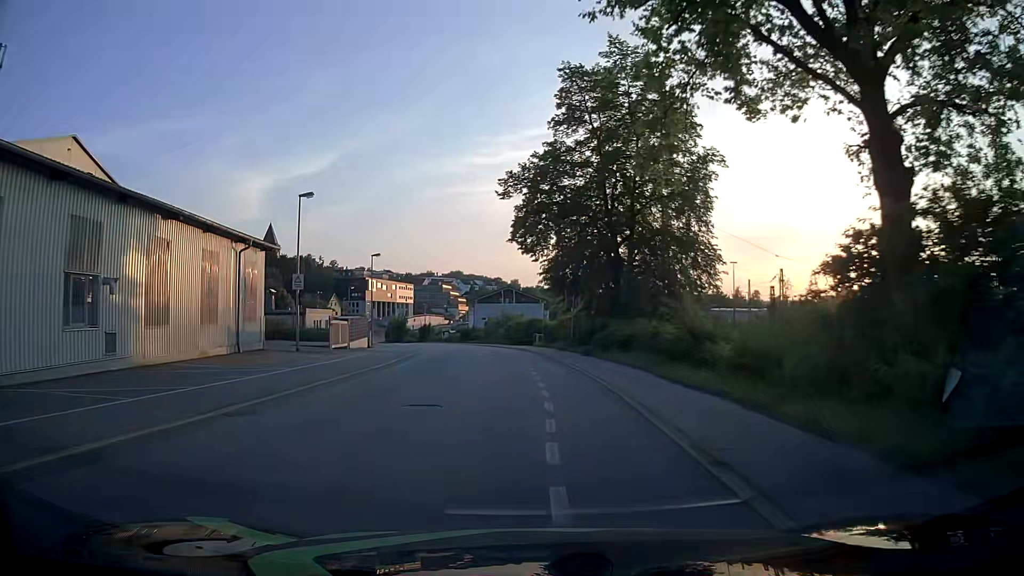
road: residential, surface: asphalt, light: Day
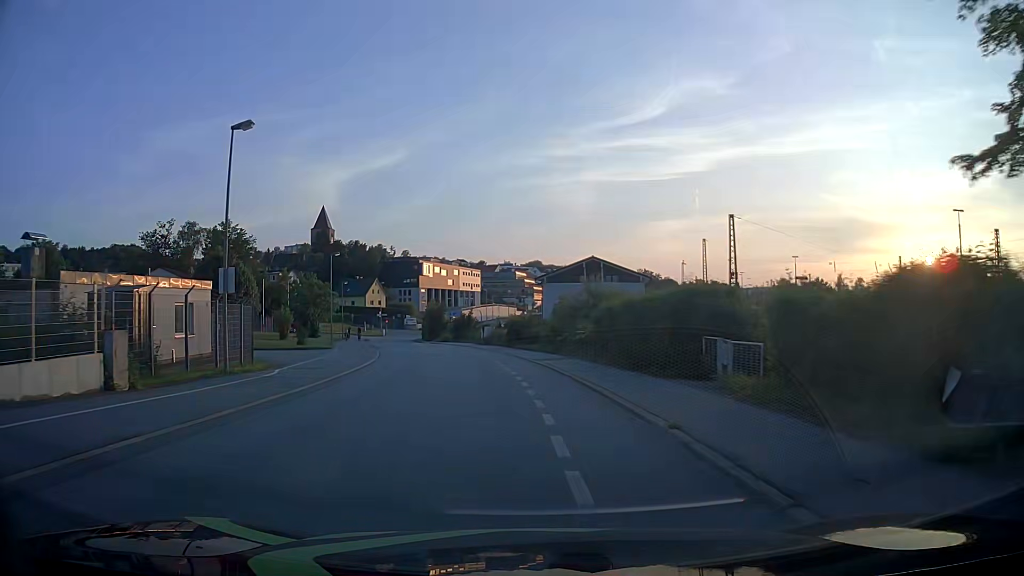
(-1.8, +38.5) m; -7°
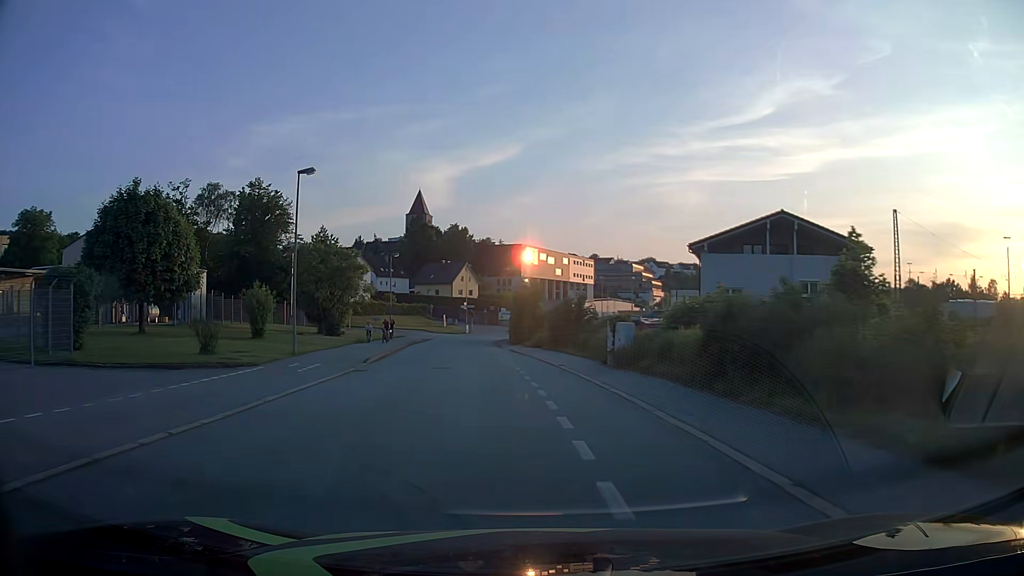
(-2.5, +30.8) m; -9°
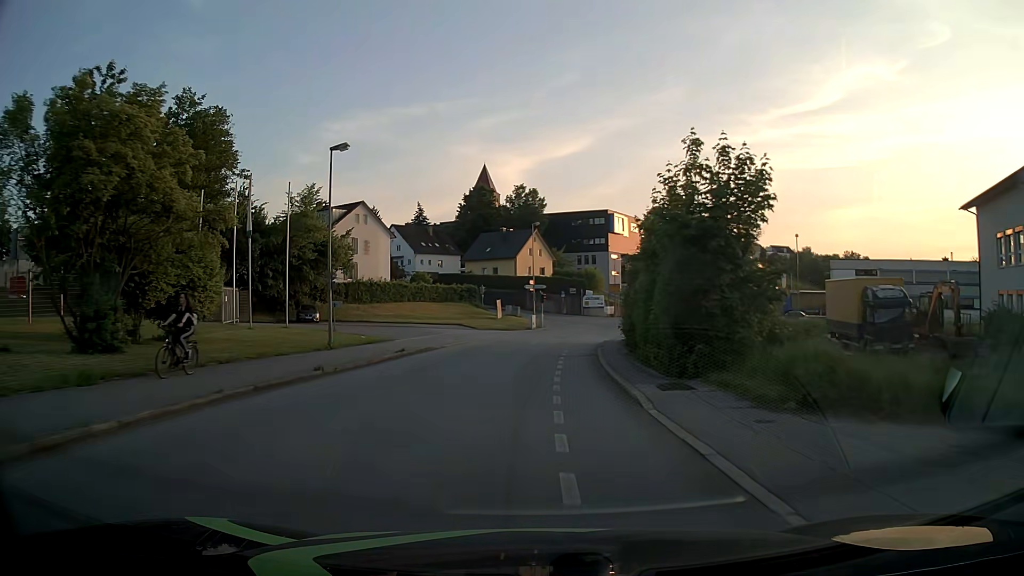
(-2.6, +38.2) m; -6°
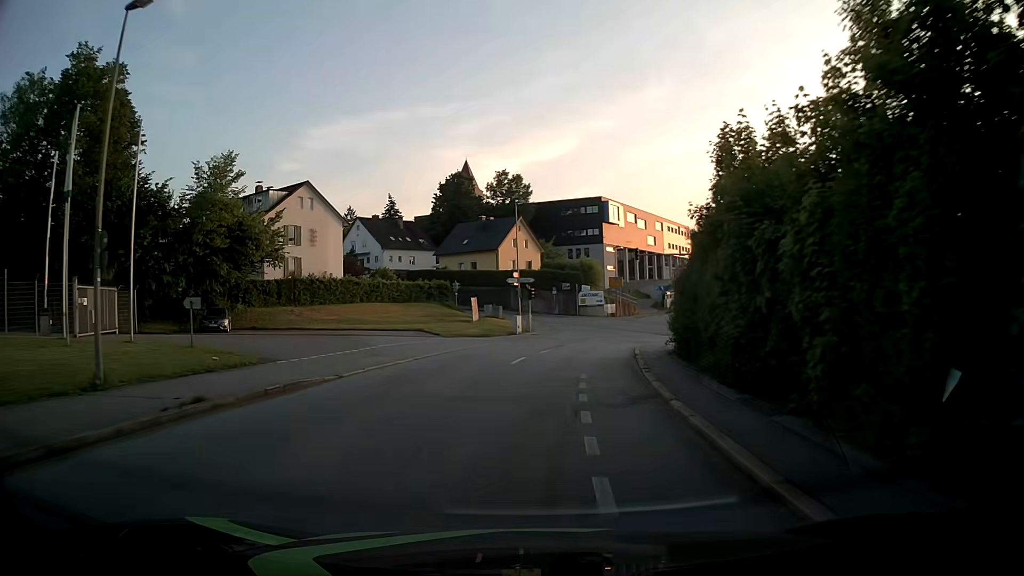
(0.0, +14.4) m; +1°
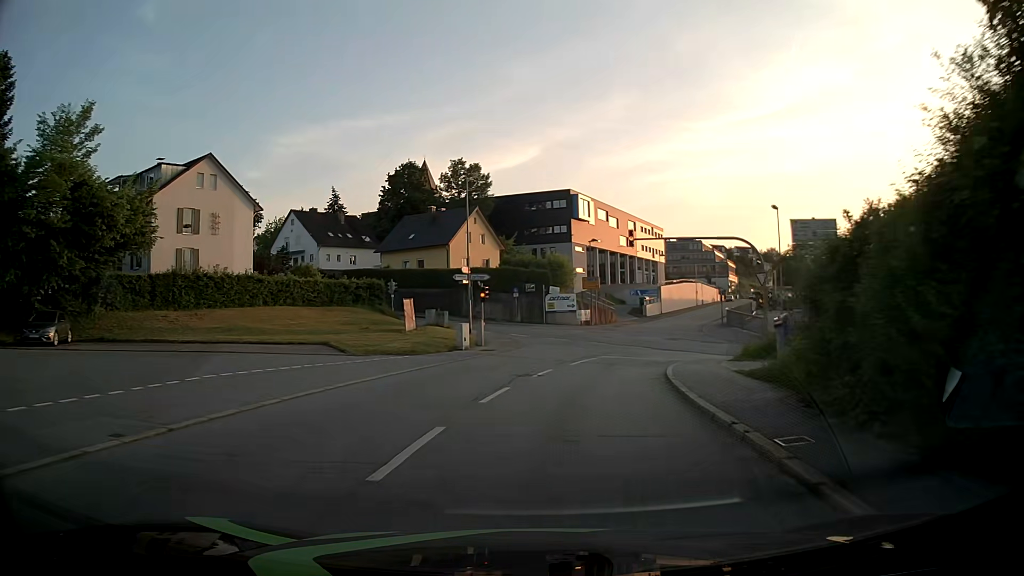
(+0.3, +13.2) m; +3°
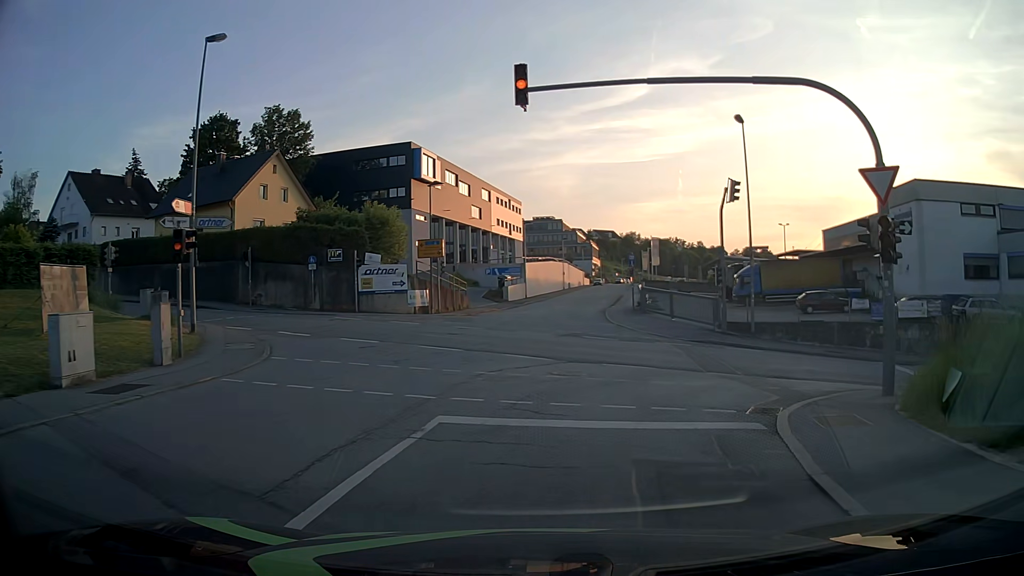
(+1.8, +20.7) m; +13°
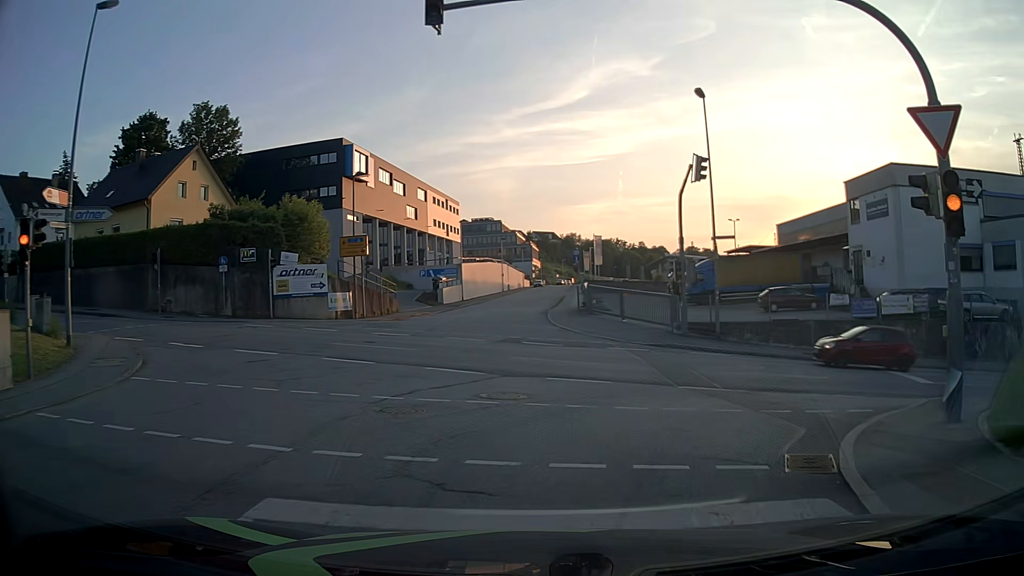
(+0.1, +3.8) m; +5°
